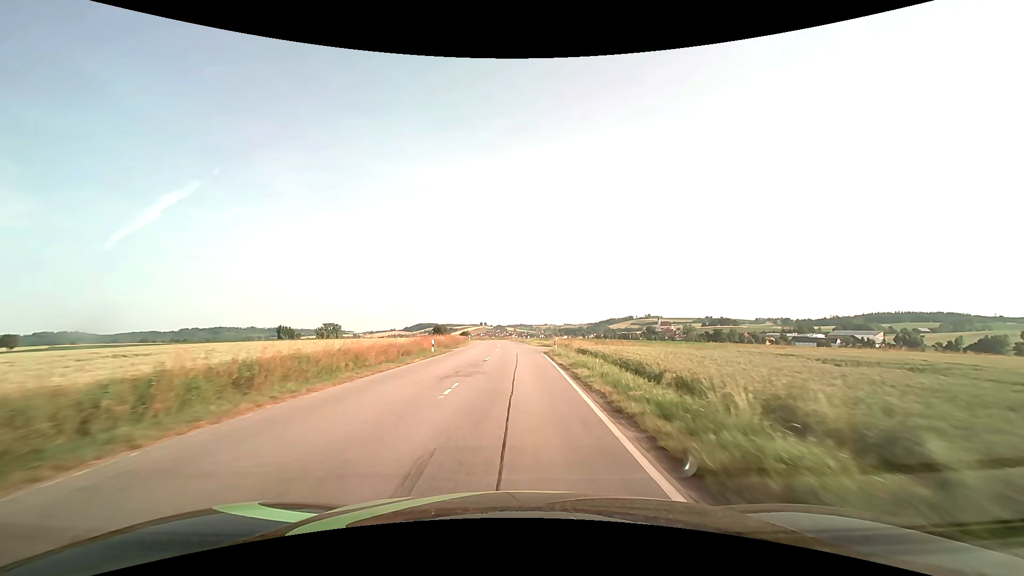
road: secondary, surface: asphalt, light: Day
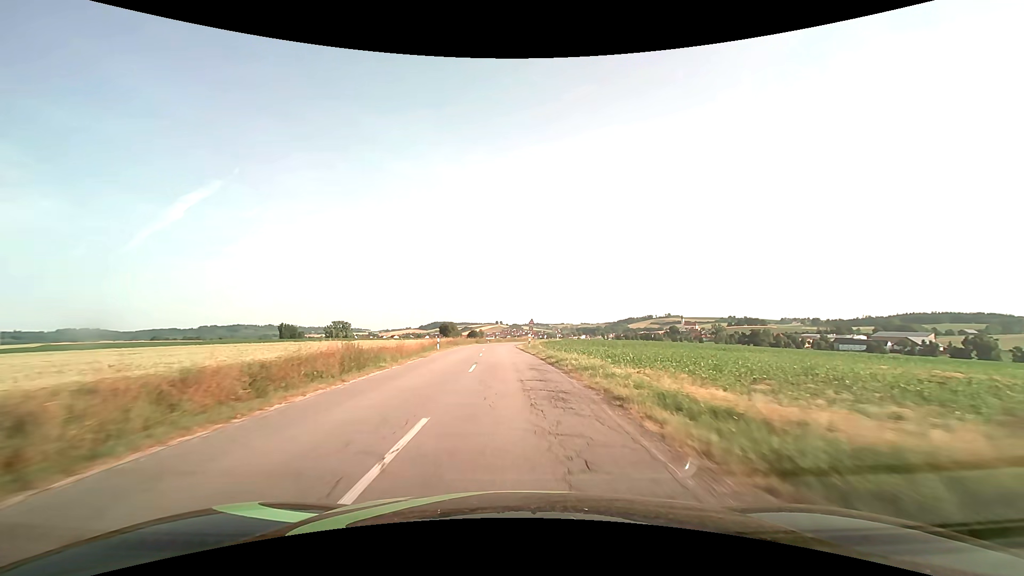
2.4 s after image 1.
(-0.1, +43.0) m; -2°
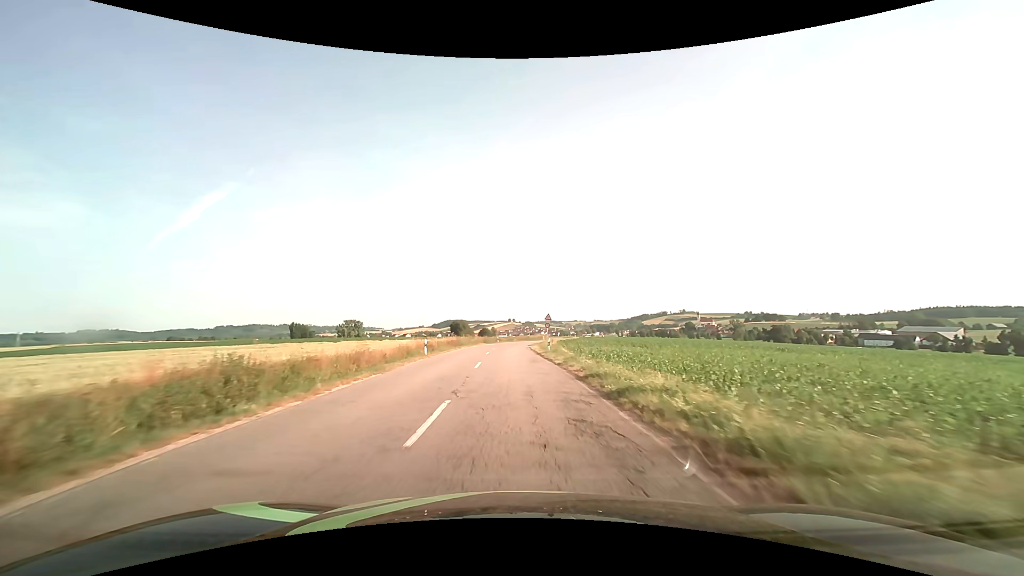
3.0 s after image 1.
(-0.1, +10.8) m; -1°
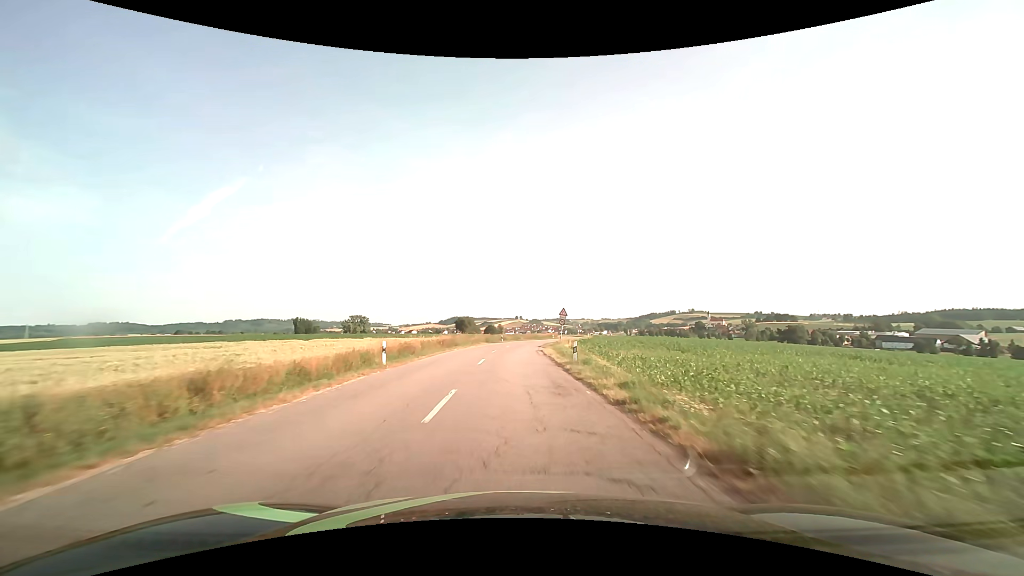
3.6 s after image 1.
(-0.1, +10.8) m; -1°
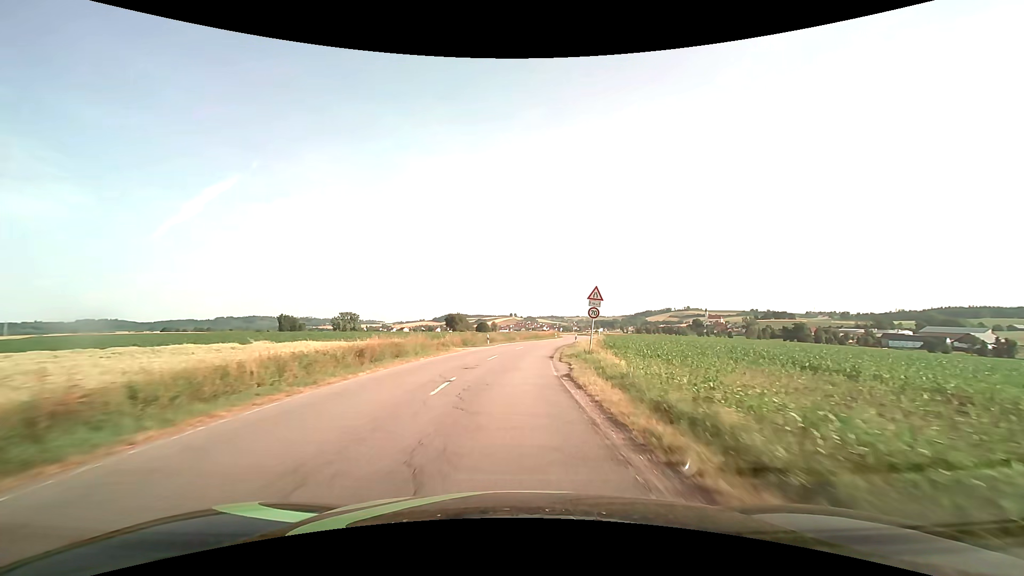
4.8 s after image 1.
(0.0, +21.6) m; 0°
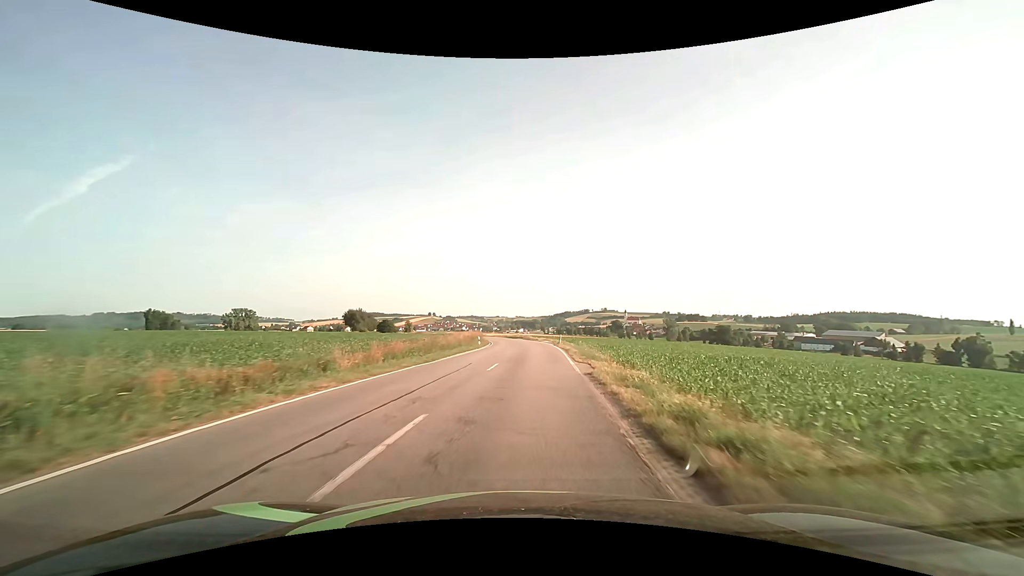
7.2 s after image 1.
(+2.6, +43.2) m; +9°
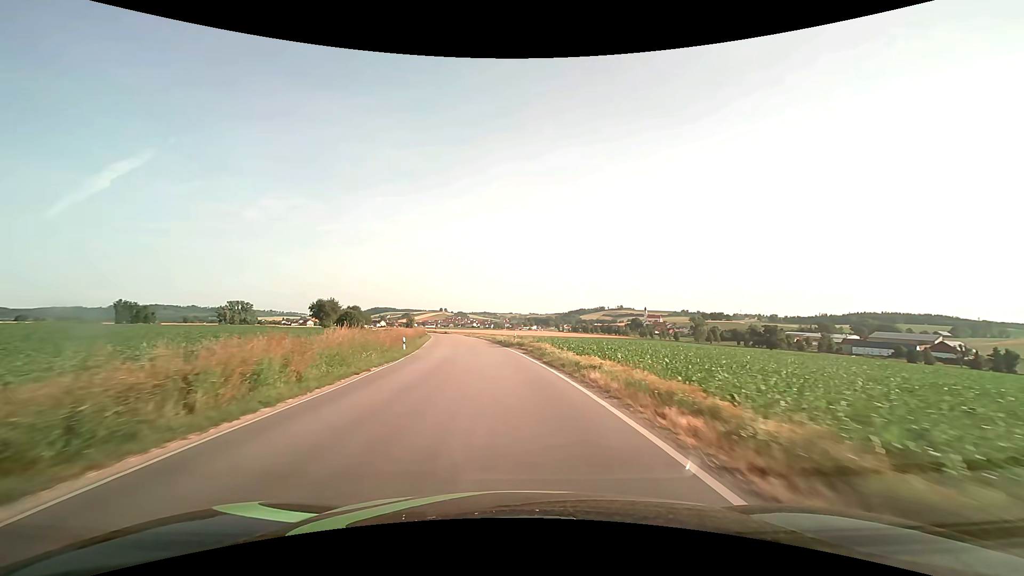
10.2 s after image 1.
(+1.6, +54.0) m; -1°
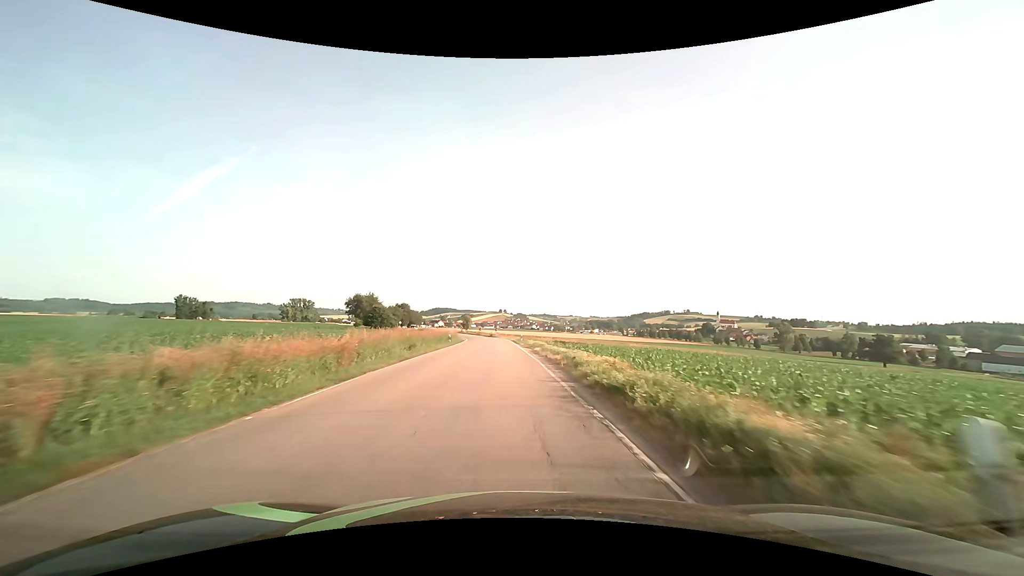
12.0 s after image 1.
(-2.0, +32.4) m; -7°
(0, +10) (0, +20) (-1, +30) (-1, +40) (-2, +50) (-2, +60) (-3, +70) (-5, +80) (-7, +90) (-10, +99) m
